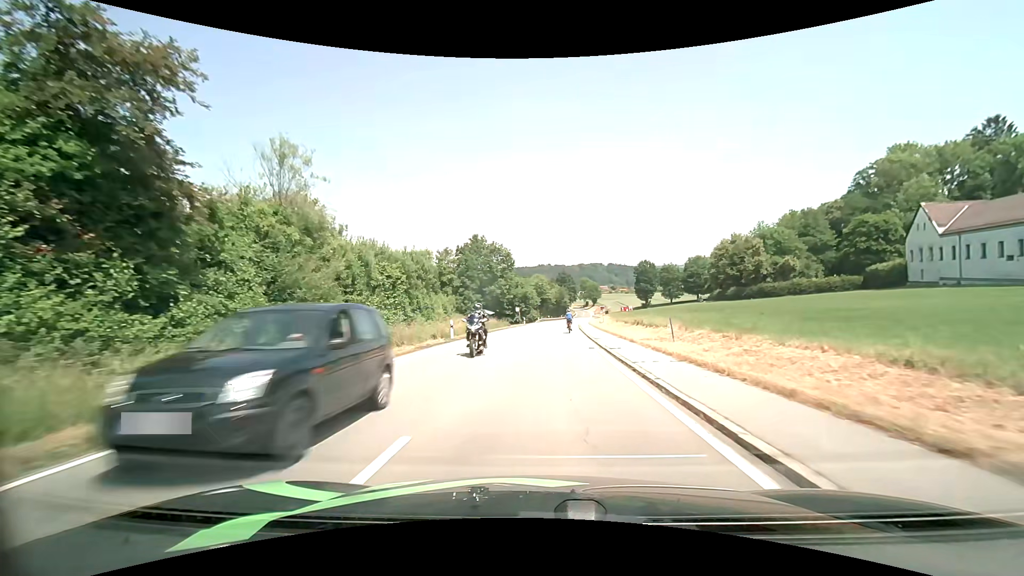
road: tertiary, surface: asphalt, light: Day
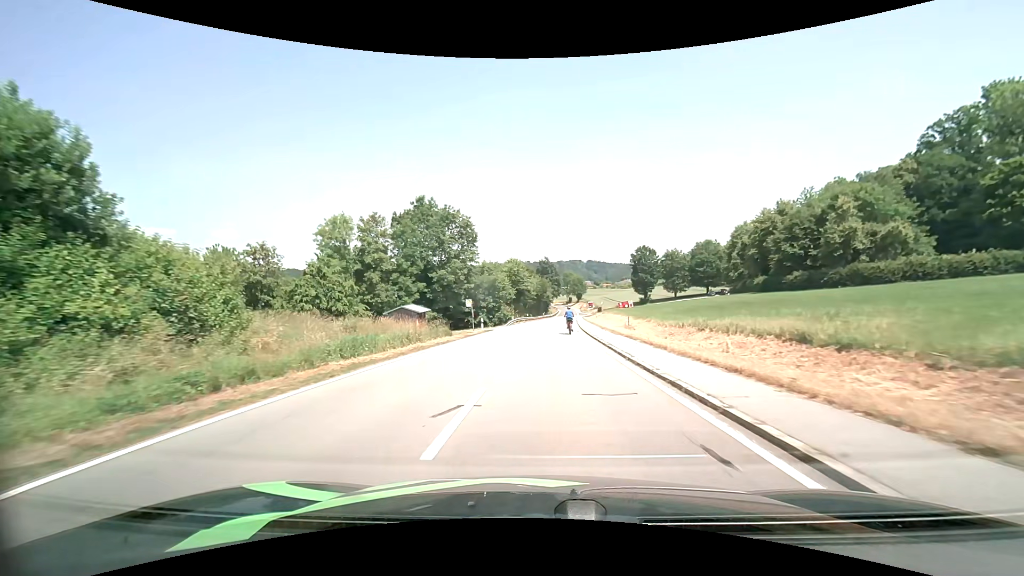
(+0.7, +32.6) m; +2°
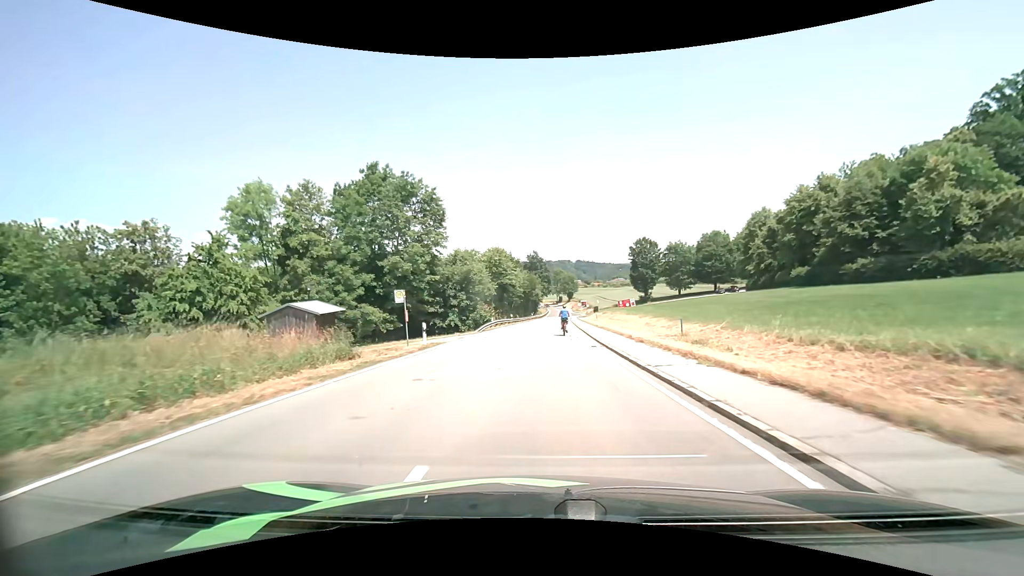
(+0.2, +16.3) m; +1°
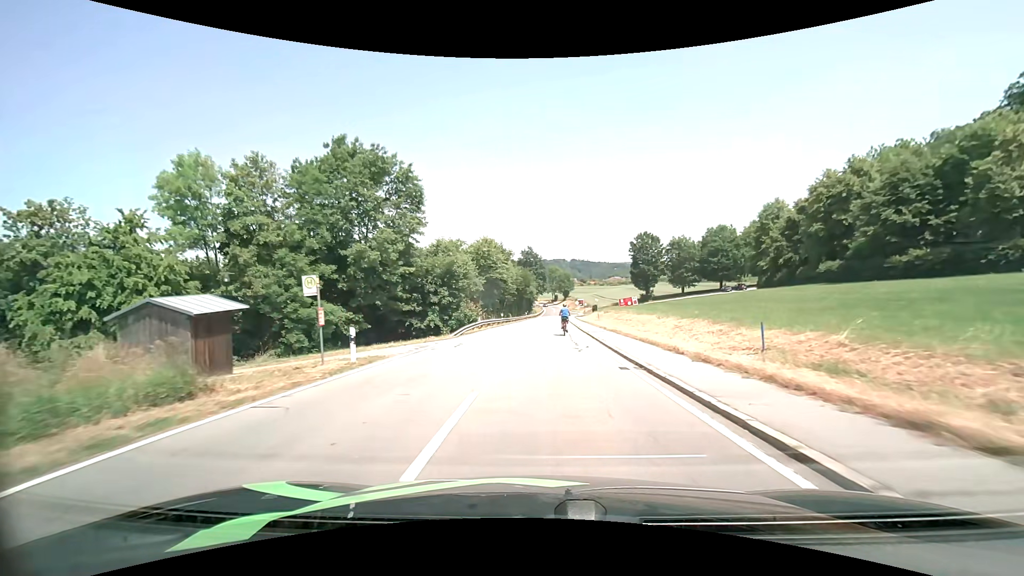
(0.0, +8.0) m; +1°
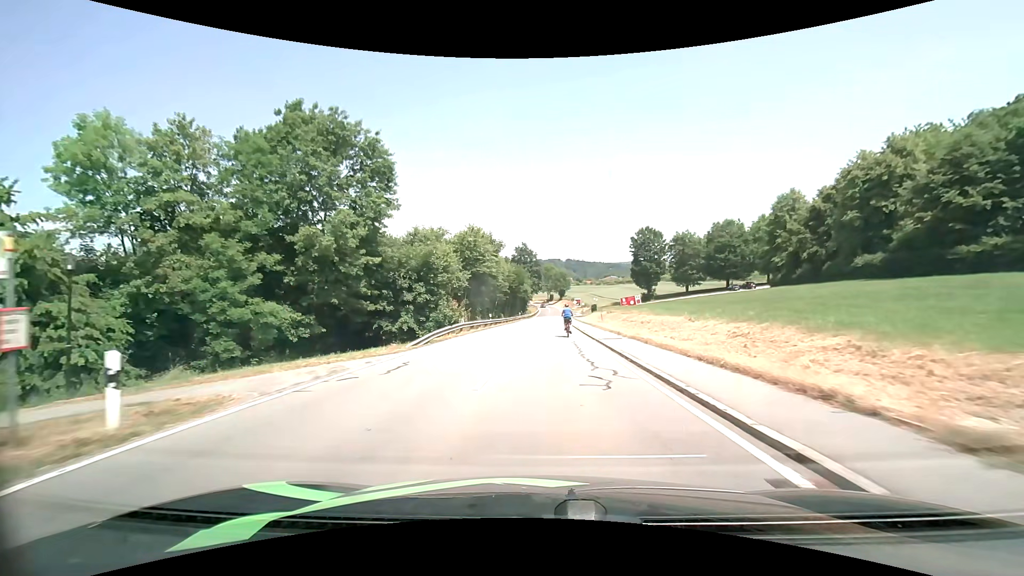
(0.0, +7.8) m; +1°
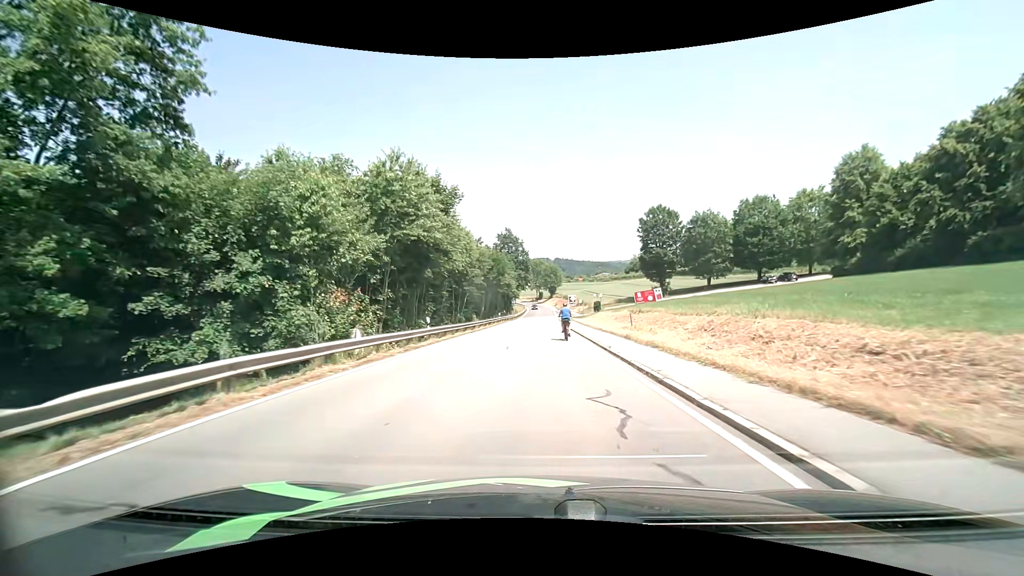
(+0.2, +22.6) m; +1°
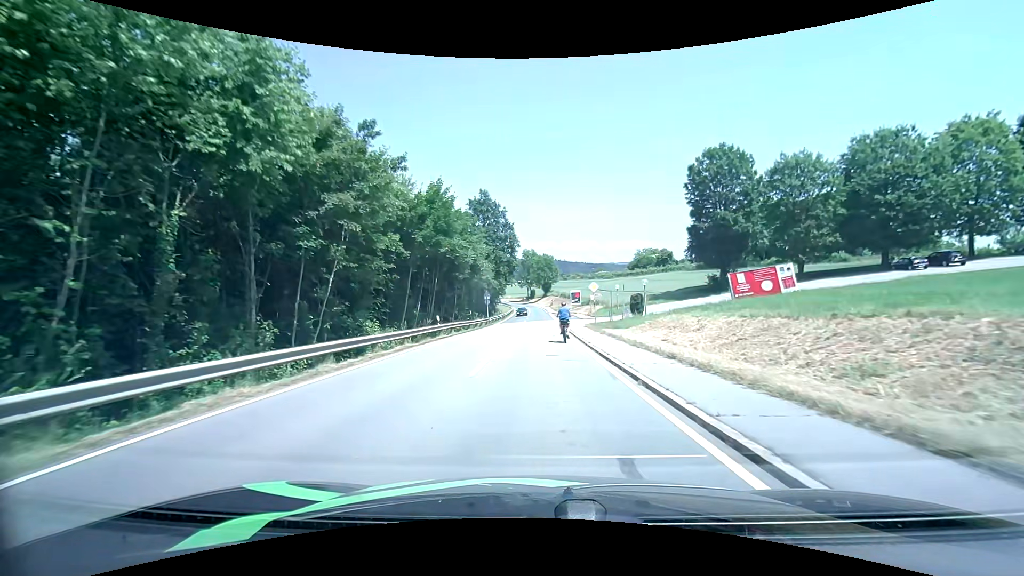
(+0.4, +35.1) m; +1°
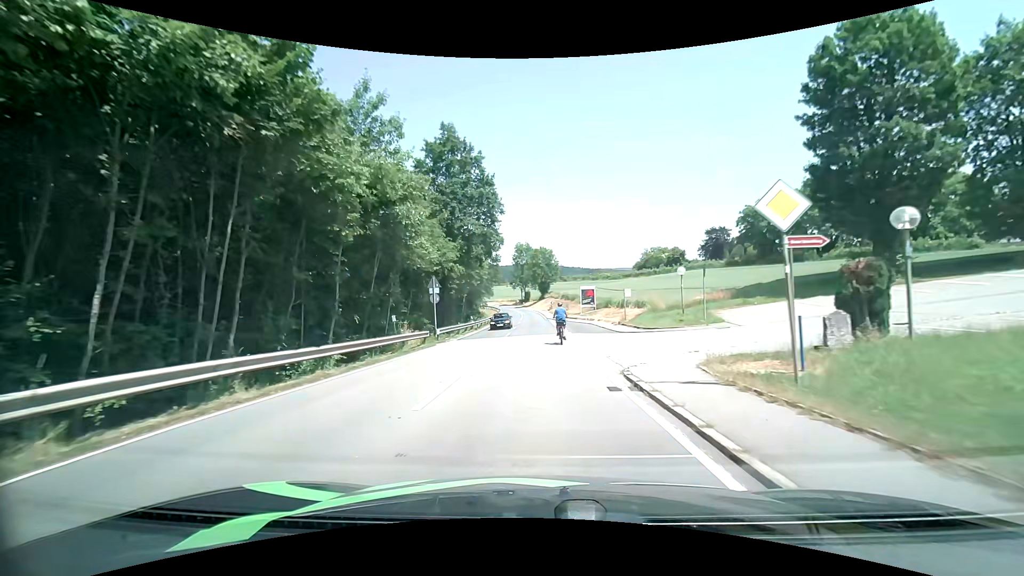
(+0.1, +27.6) m; 0°
(0, +10) (0, +20) (0, +30) (0, +40) (0, +50) (-1, +60) (-1, +70) (-1, +80) (-2, +90) (-2, +100) m
